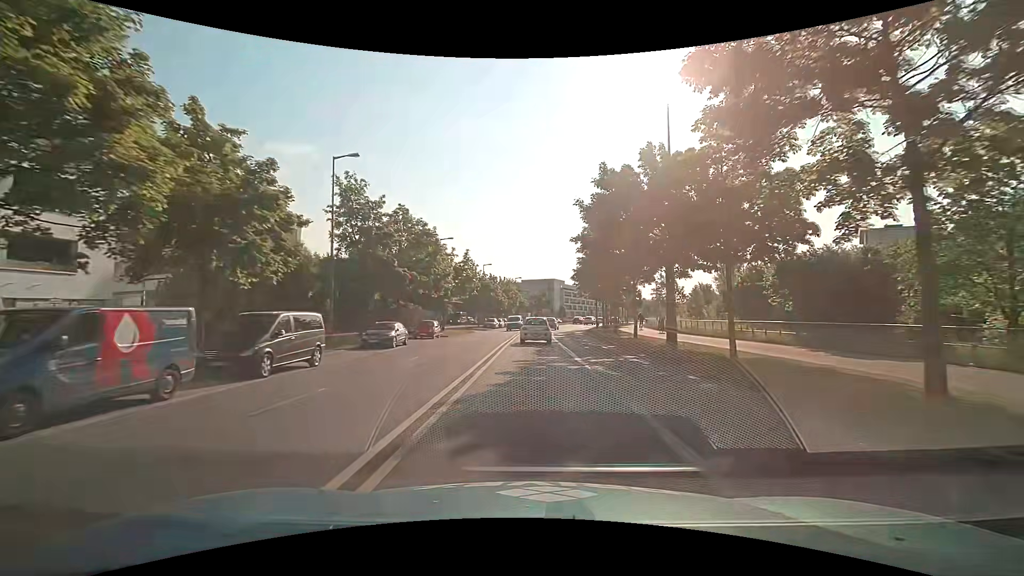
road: secondary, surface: asphalt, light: Day
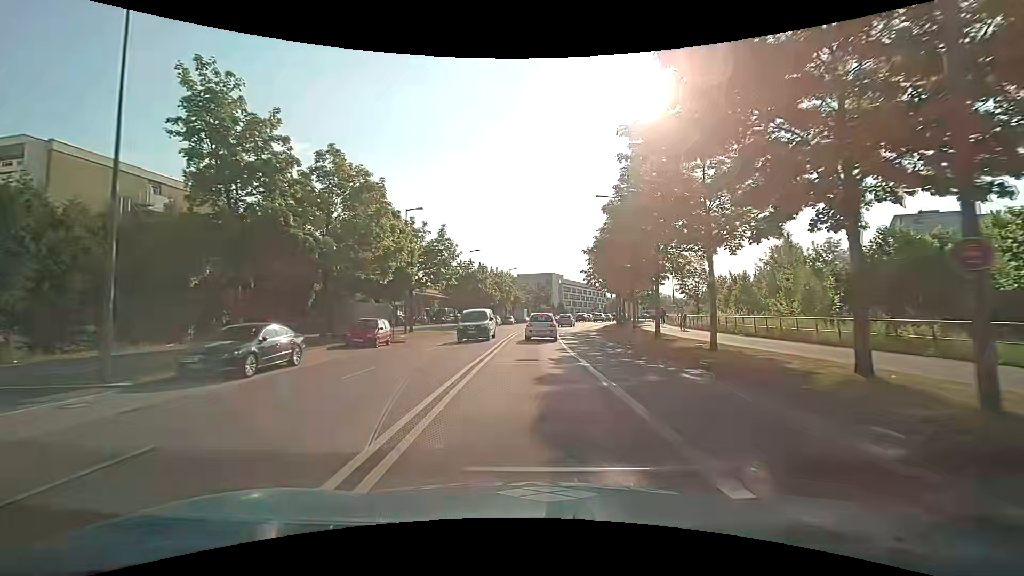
(0.0, +13.8) m; +1°
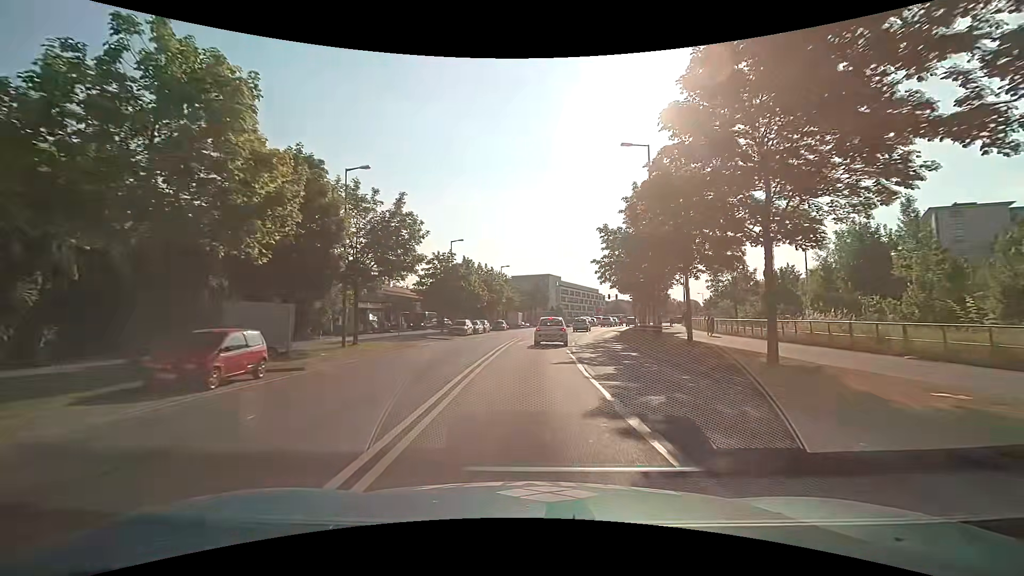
(0.0, +12.5) m; 0°
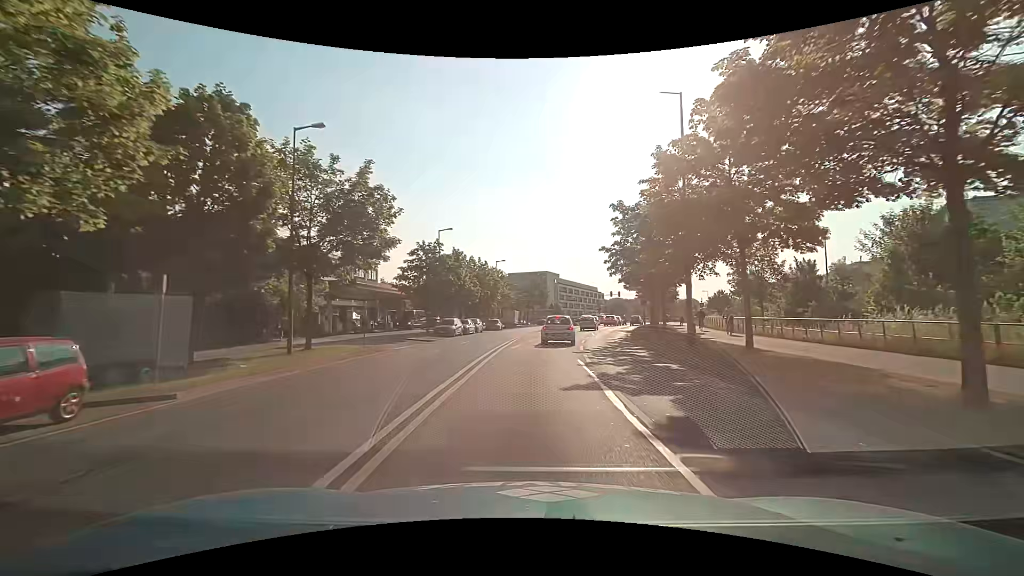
(0.0, +6.0) m; 0°
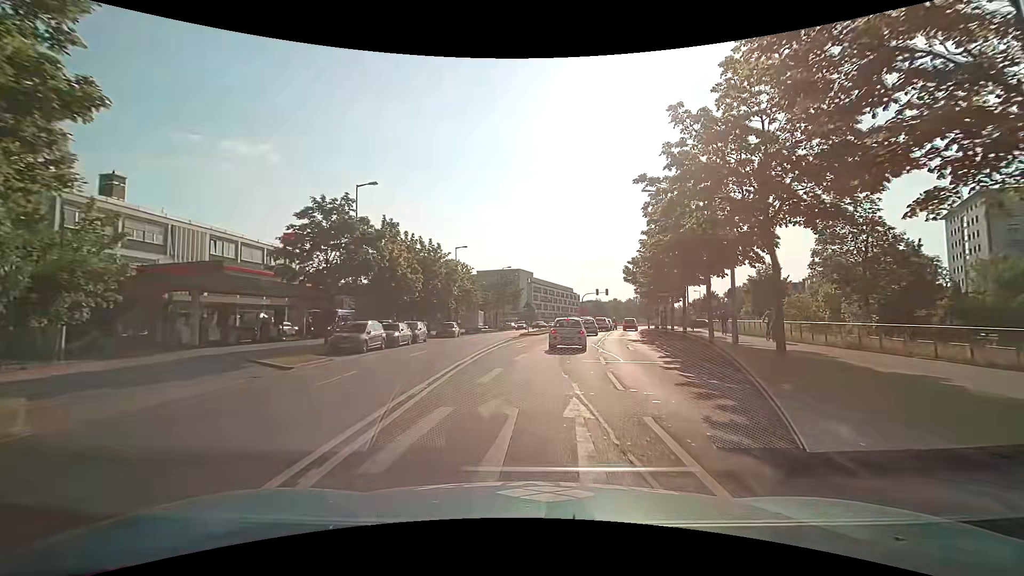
(+0.3, +17.1) m; +3°
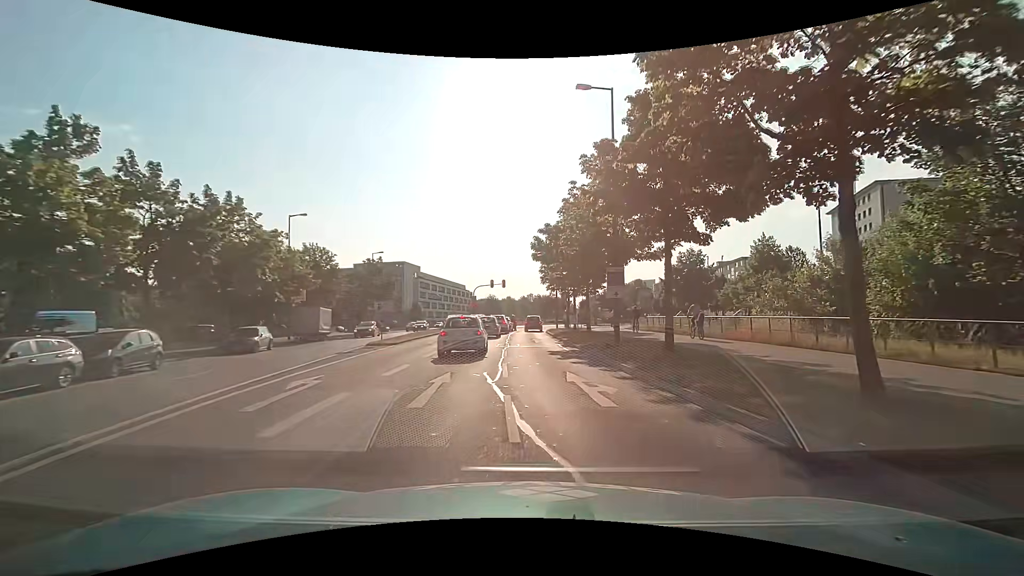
(+1.7, +16.7) m; +12°
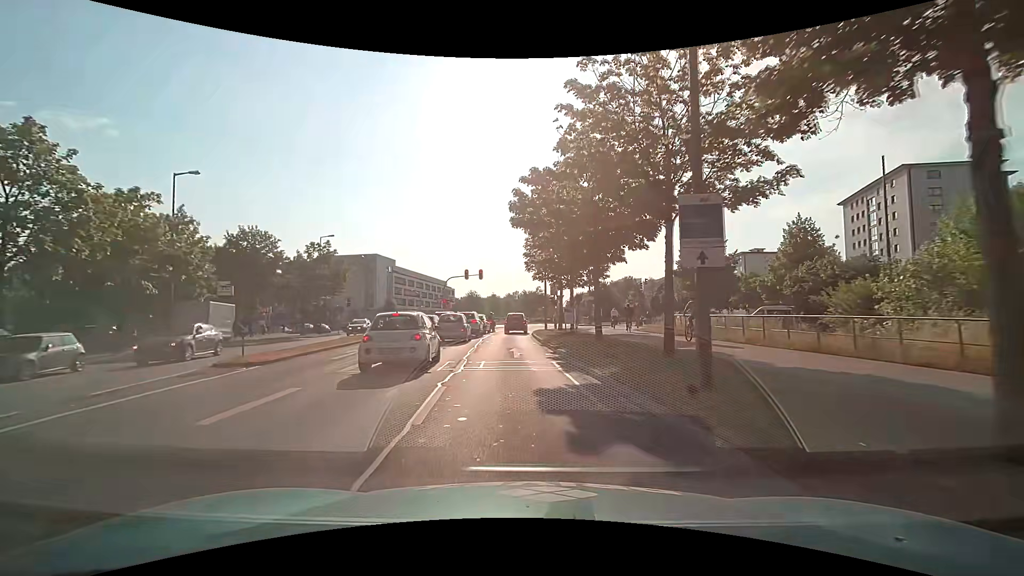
(+0.4, +11.3) m; +2°
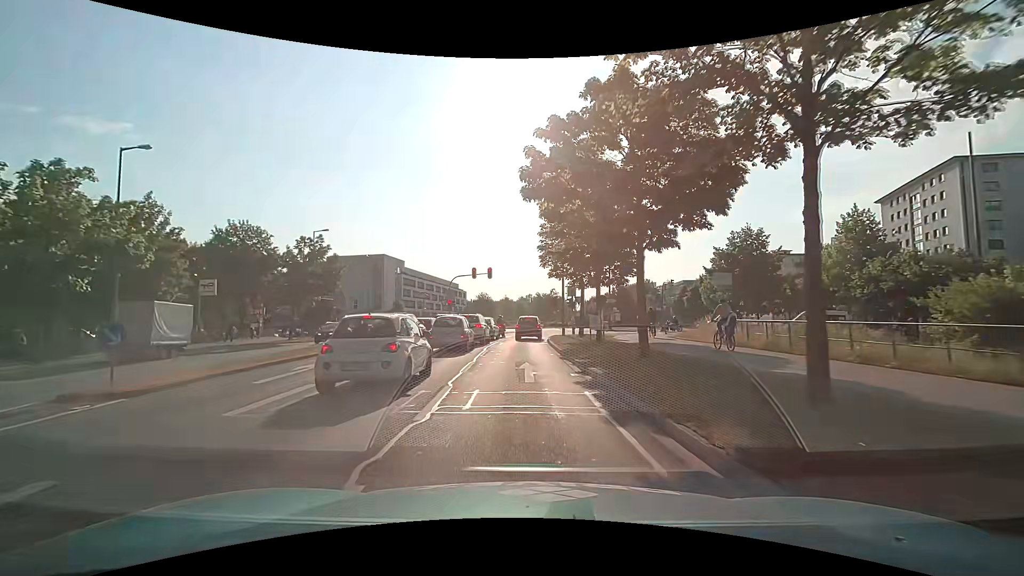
(-0.1, +5.4) m; -1°
(0, +10) (-1, +20) (-1, +30) (0, +40) (+1, +50) (+4, +60) (+6, +69) (+9, +79) (+11, +89) (+12, +99) m
